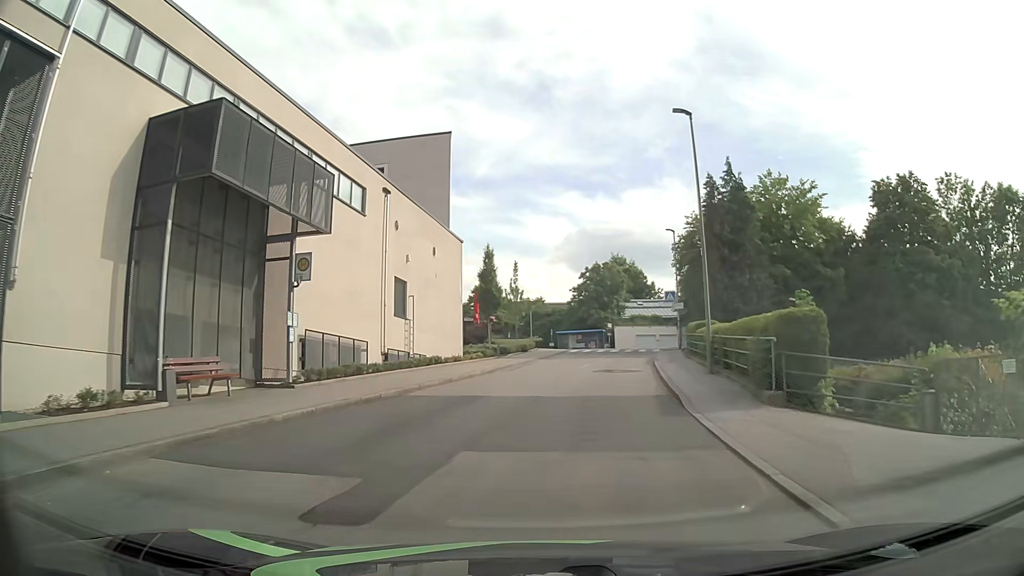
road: unclassified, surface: asphalt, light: Day
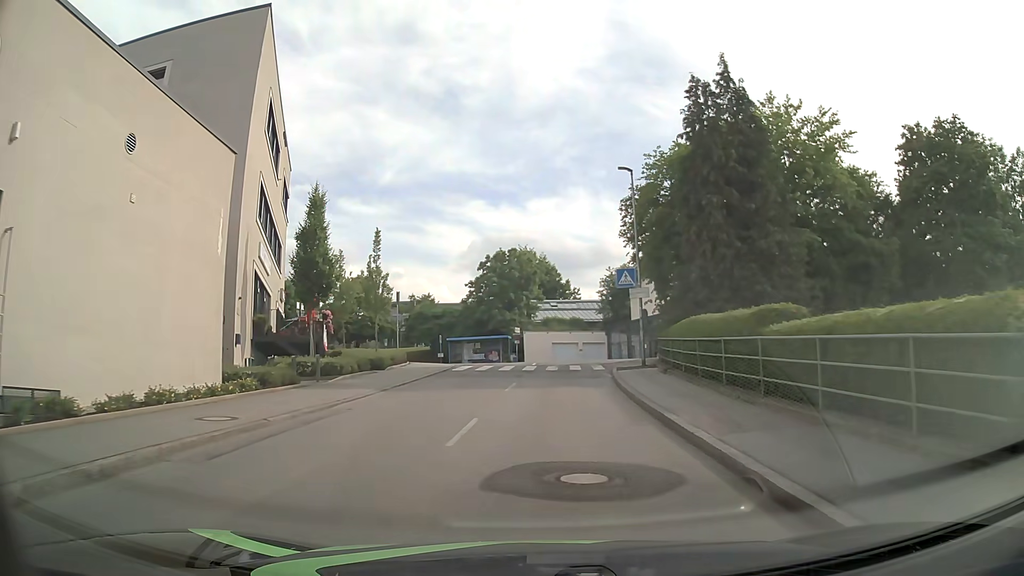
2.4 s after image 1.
(+1.5, +19.0) m; +8°
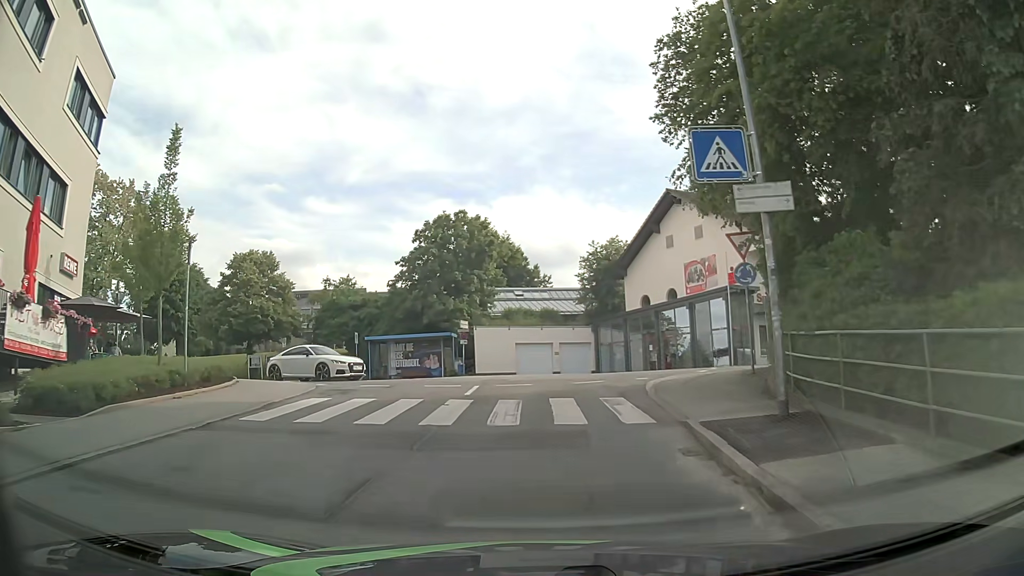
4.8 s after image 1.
(+0.6, +18.1) m; +3°
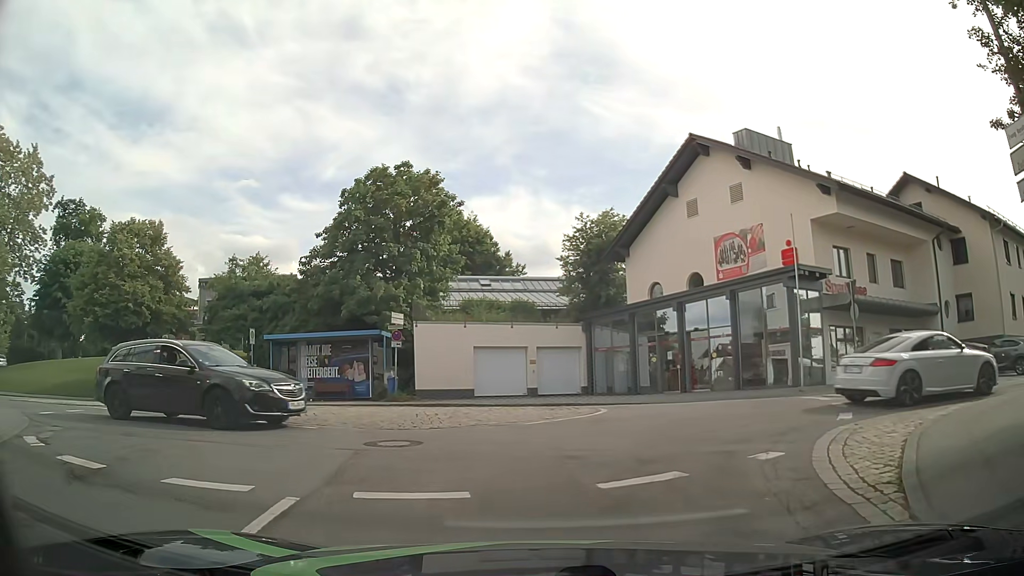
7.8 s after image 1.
(+0.1, +12.1) m; +2°
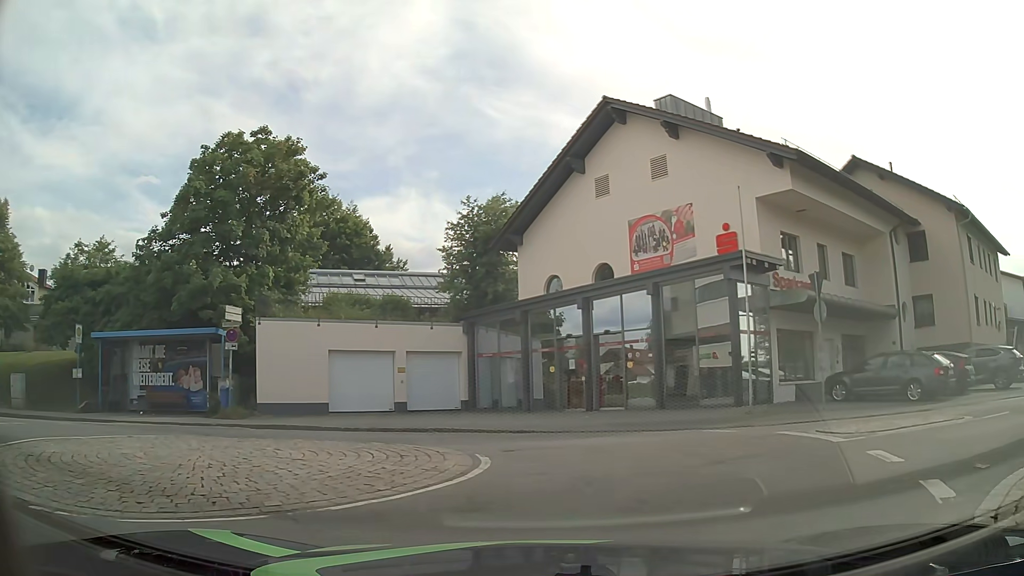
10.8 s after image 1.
(+0.4, +5.7) m; +9°
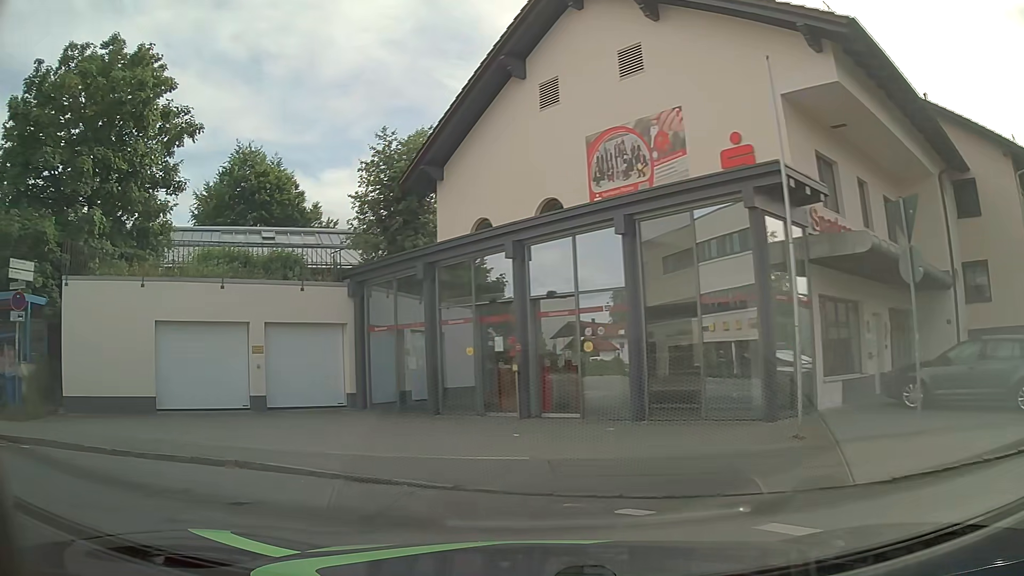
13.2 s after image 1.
(+1.3, +7.8) m; +5°
